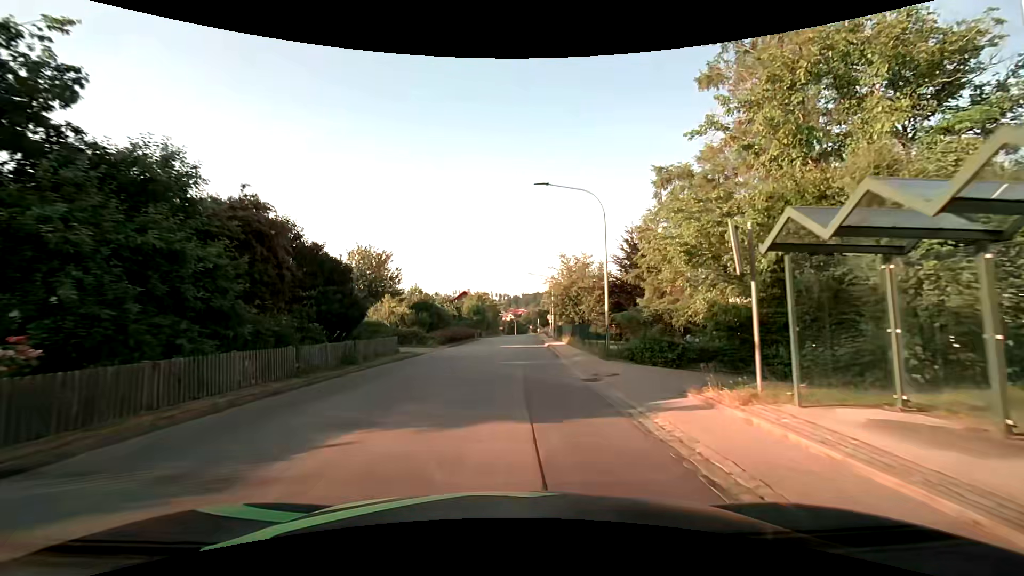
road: tertiary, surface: asphalt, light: Day
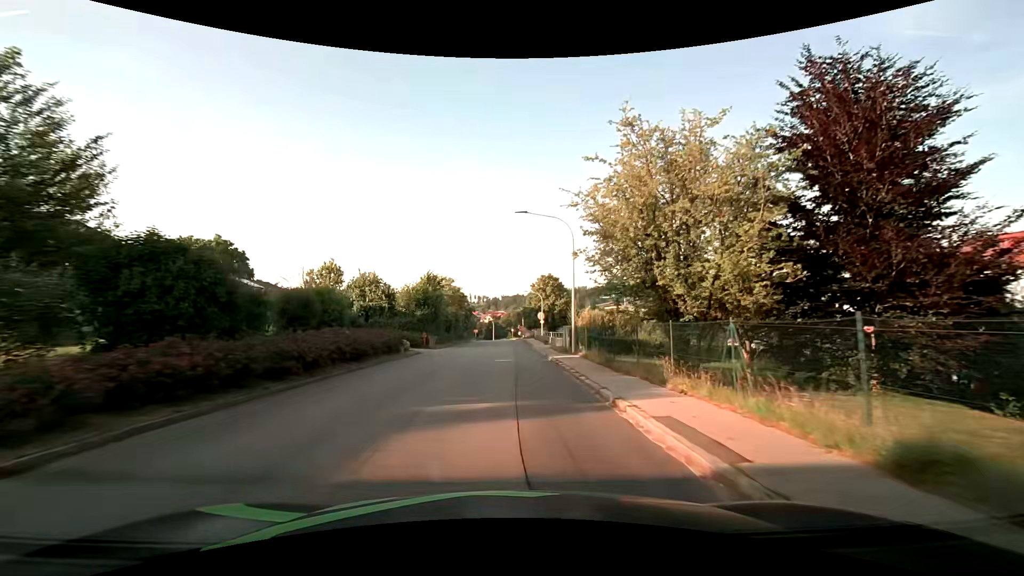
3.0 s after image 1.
(+0.8, +30.6) m; +3°
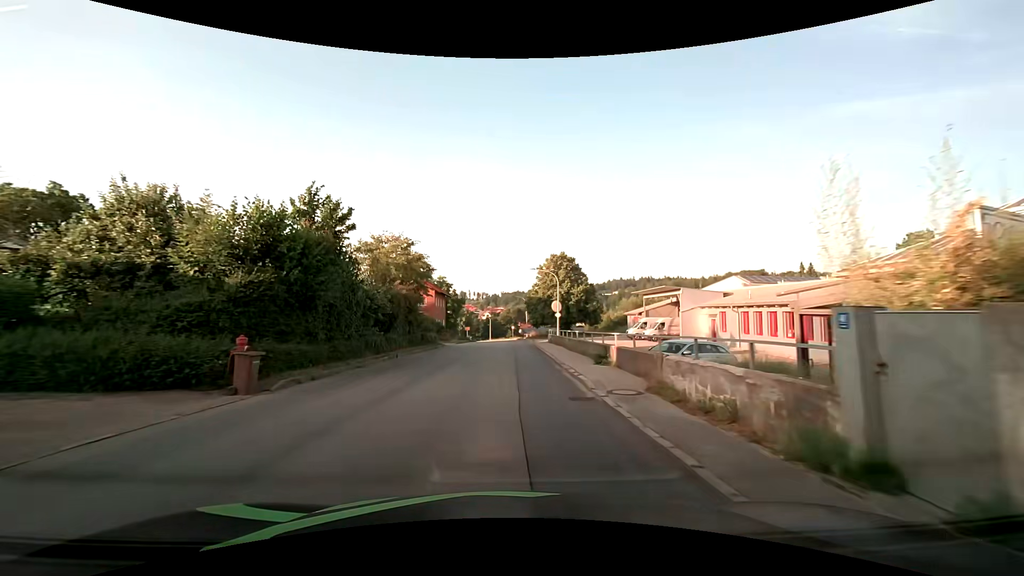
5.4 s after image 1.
(+0.2, +25.5) m; 0°
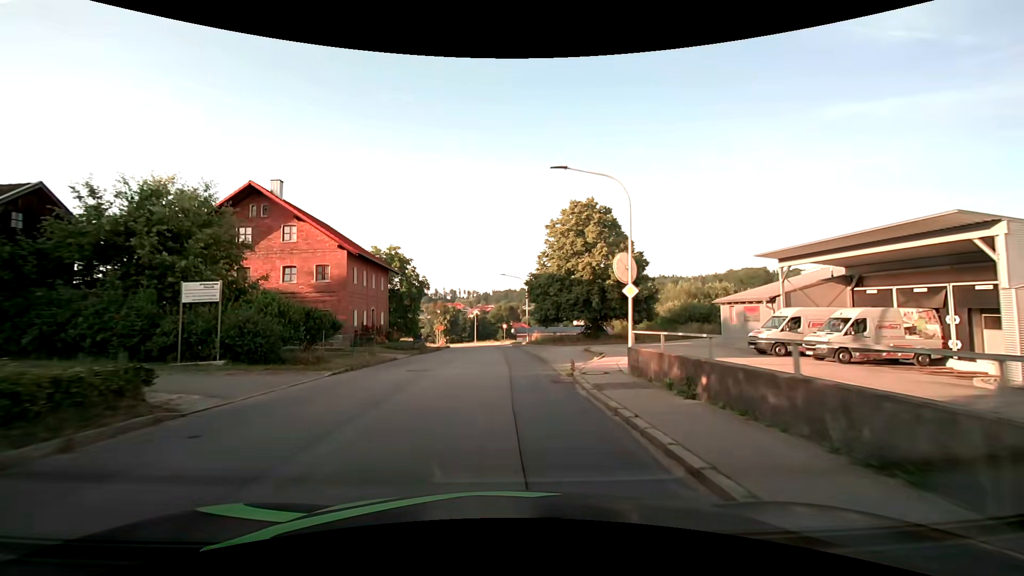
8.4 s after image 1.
(+0.3, +31.9) m; +1°
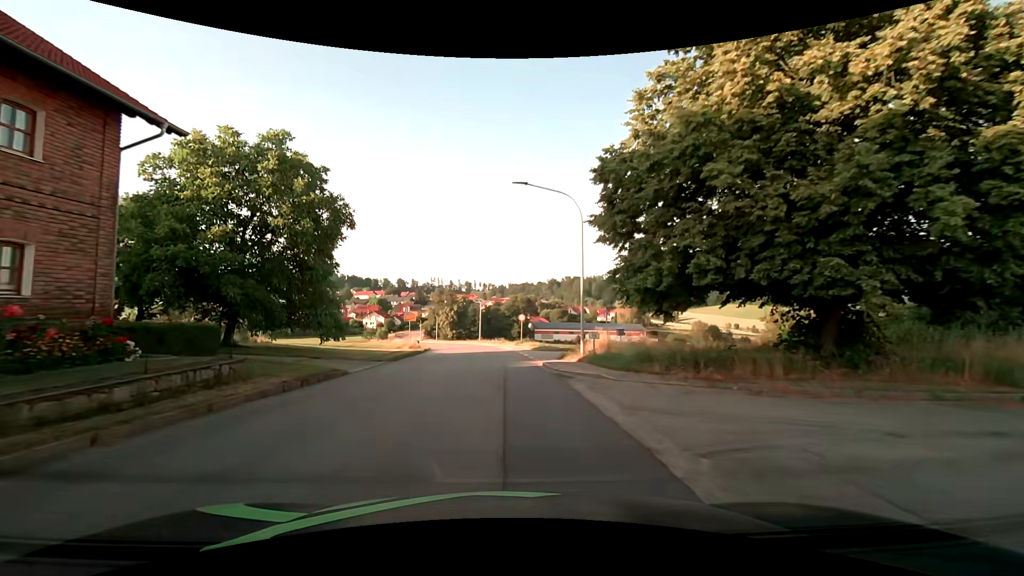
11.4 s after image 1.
(-0.2, +31.8) m; -2°
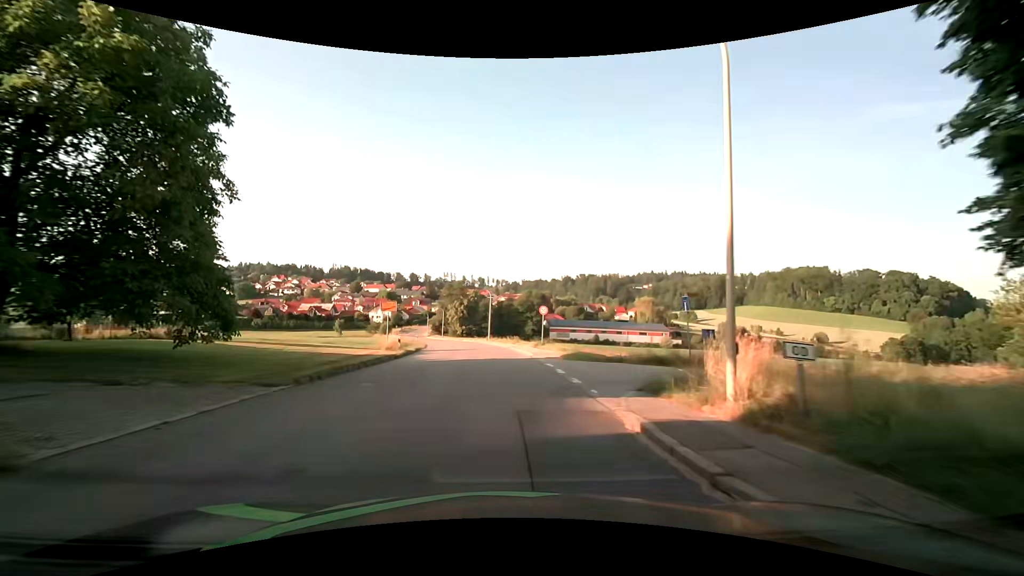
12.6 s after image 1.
(-0.2, +12.6) m; -2°
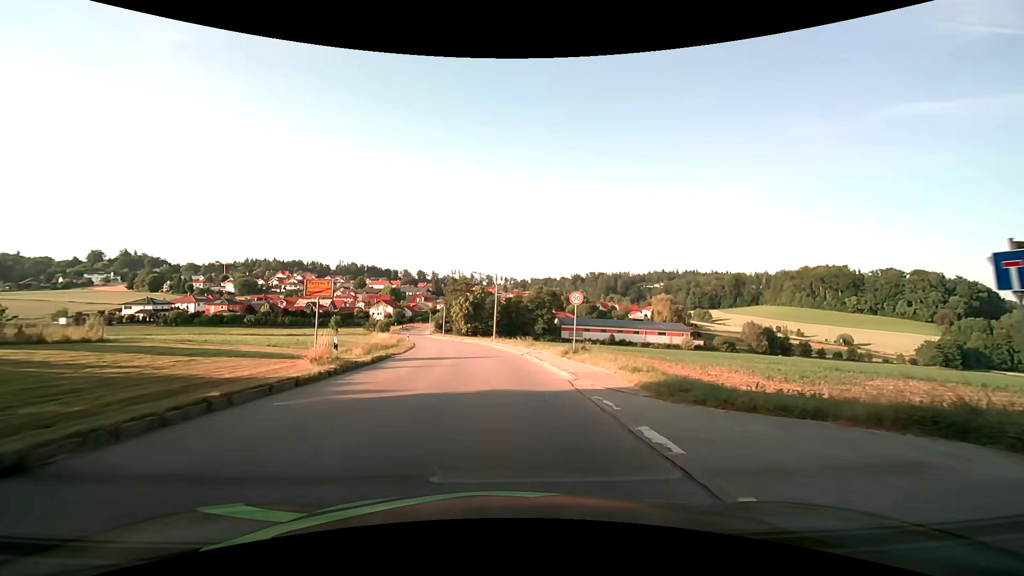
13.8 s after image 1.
(-0.1, +13.0) m; -1°
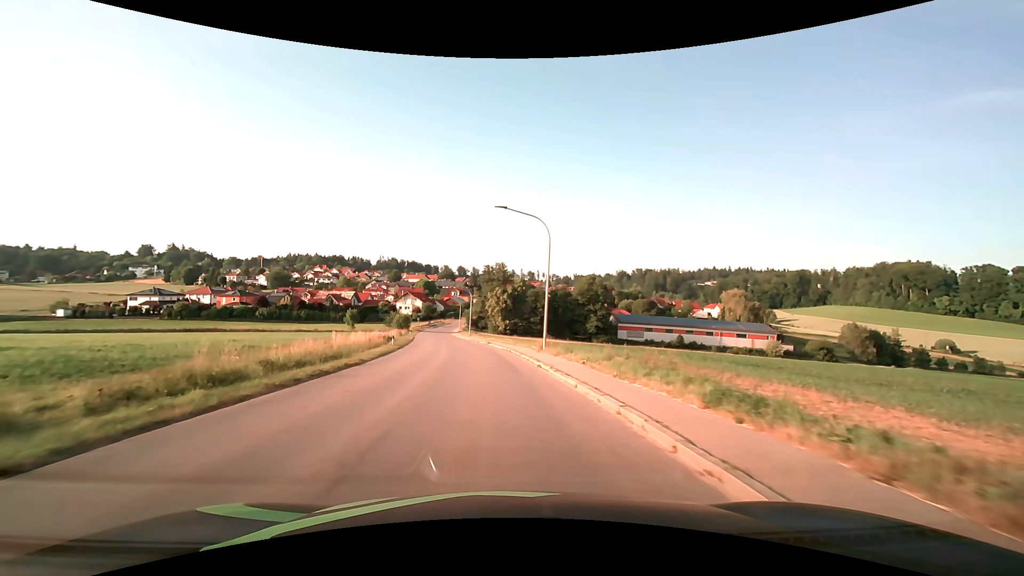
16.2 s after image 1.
(-0.9, +27.3) m; -5°
